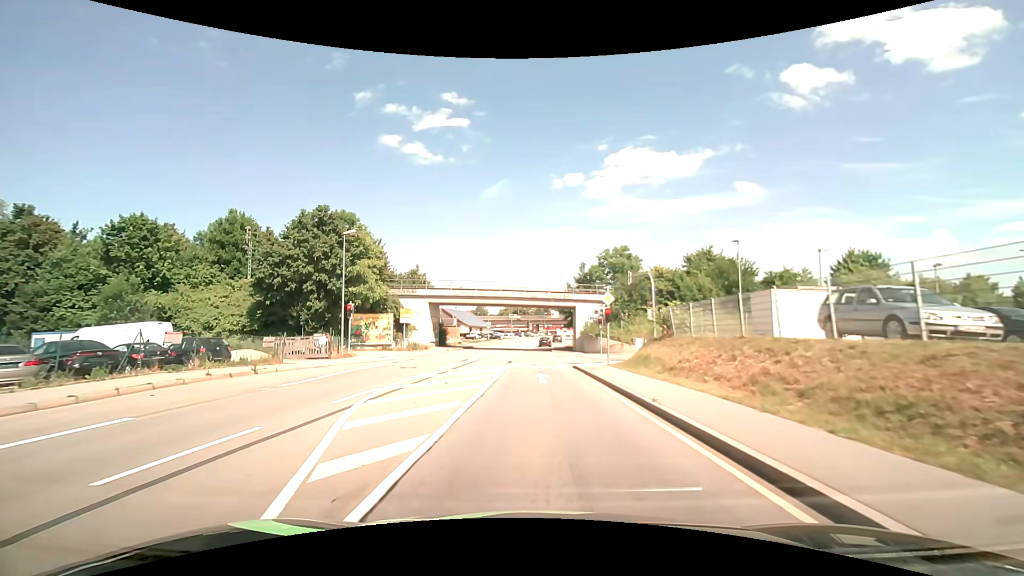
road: primary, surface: asphalt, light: Day
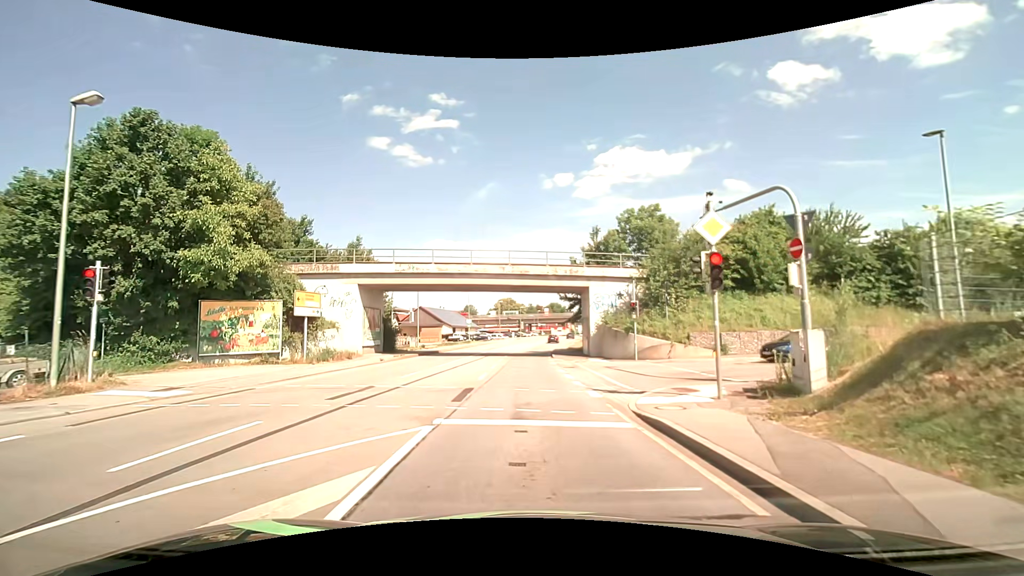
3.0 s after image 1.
(+0.1, +18.0) m; 0°
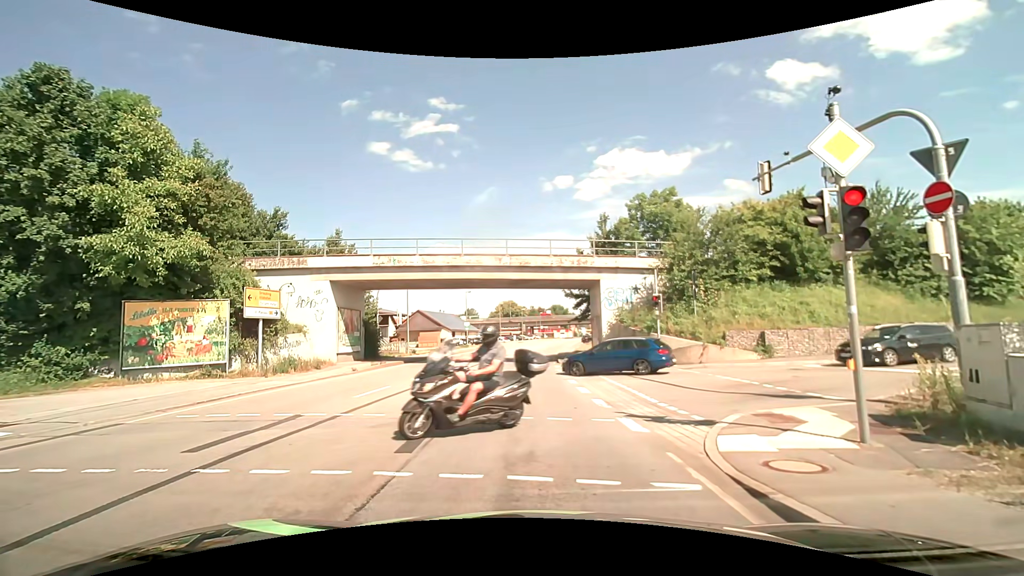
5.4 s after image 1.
(0.0, +4.3) m; -1°
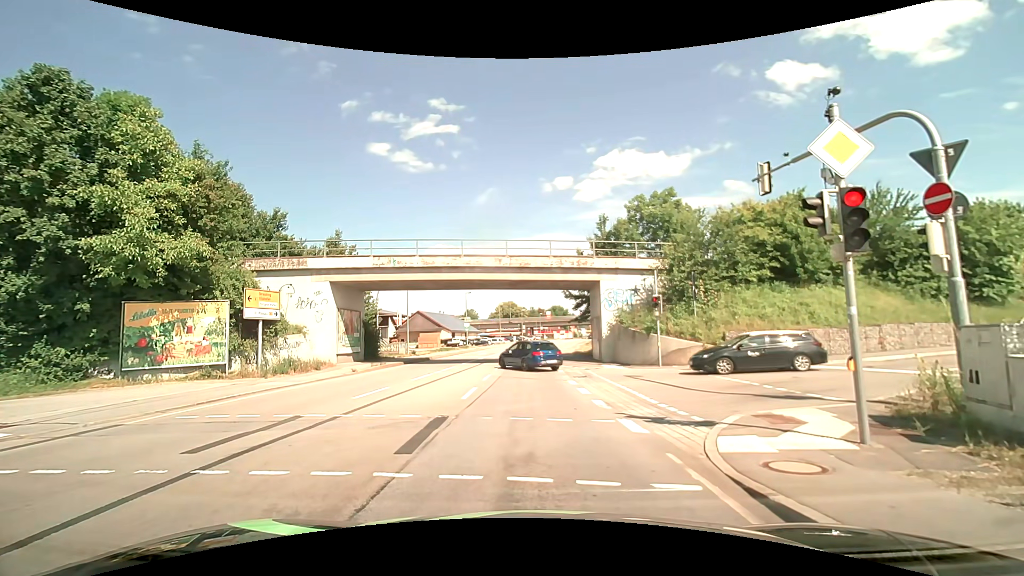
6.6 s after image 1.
(0.0, +0.1) m; 0°
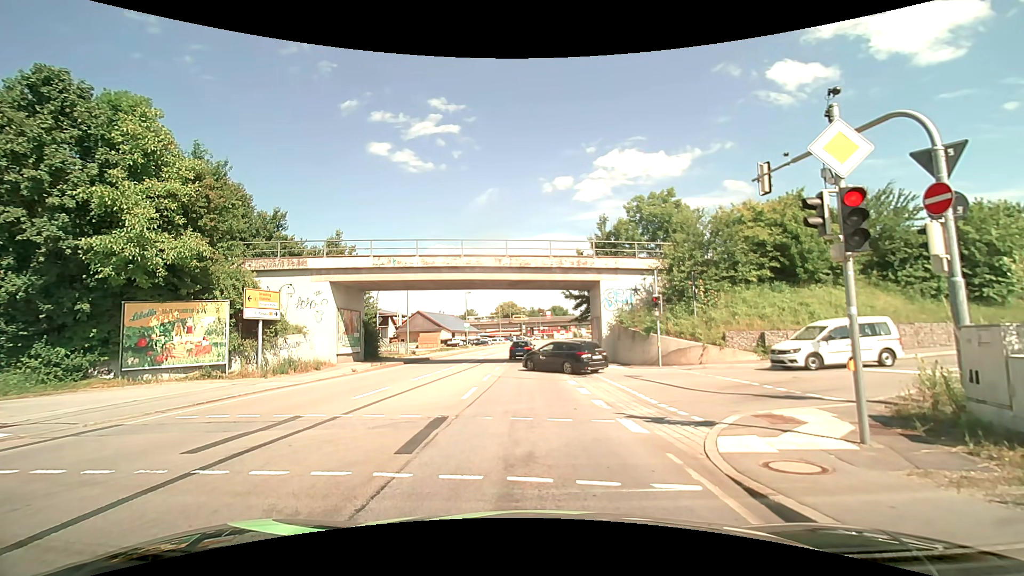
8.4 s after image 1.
(0.0, 0.0) m; 0°
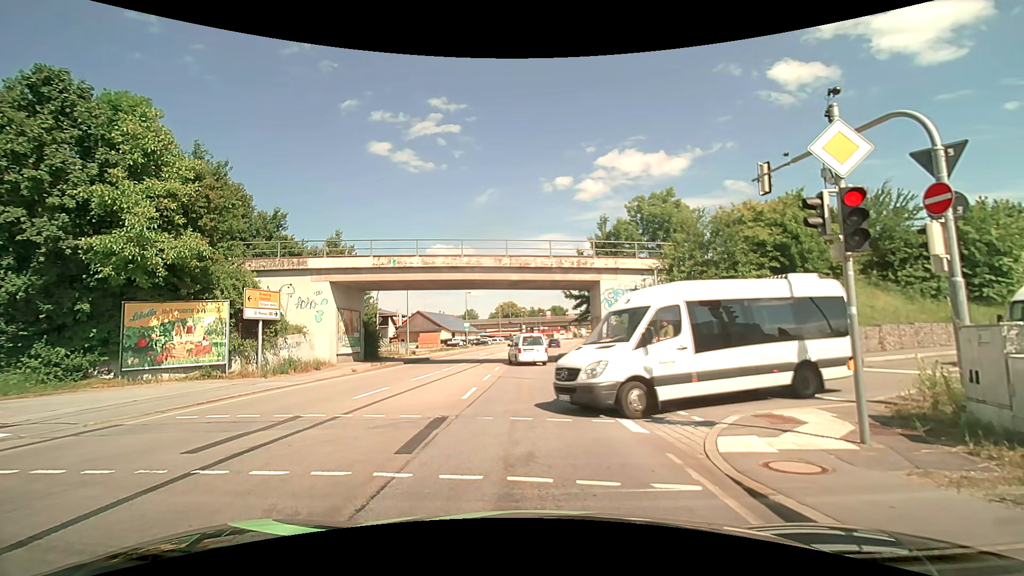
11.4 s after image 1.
(0.0, 0.0) m; 0°
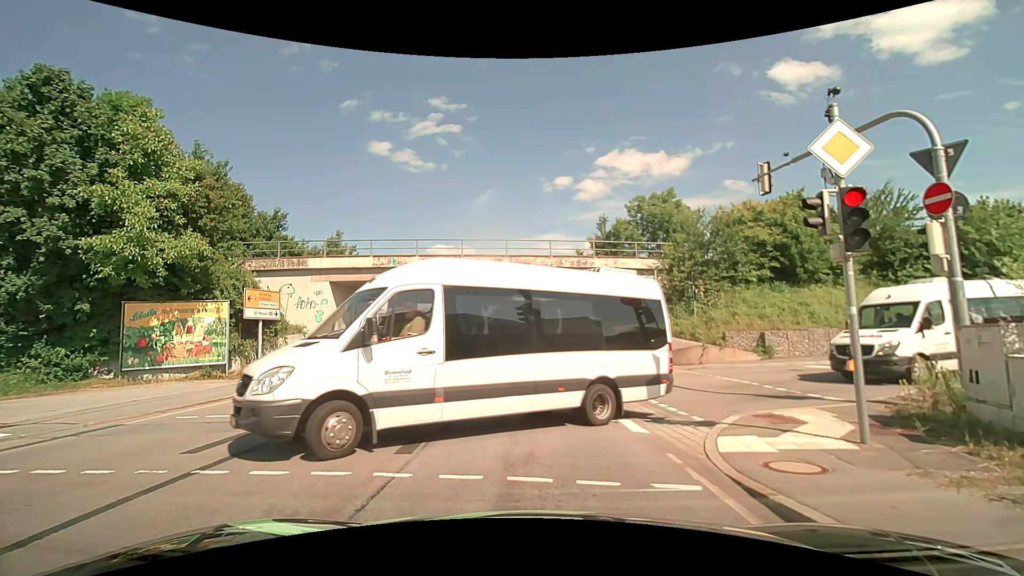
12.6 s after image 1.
(0.0, 0.0) m; 0°
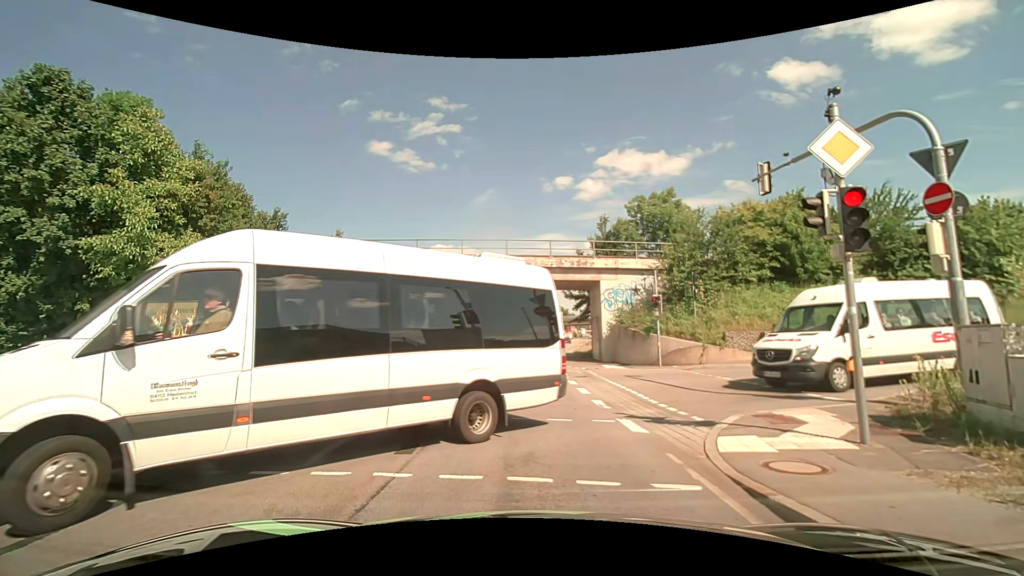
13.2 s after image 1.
(0.0, 0.0) m; 0°
